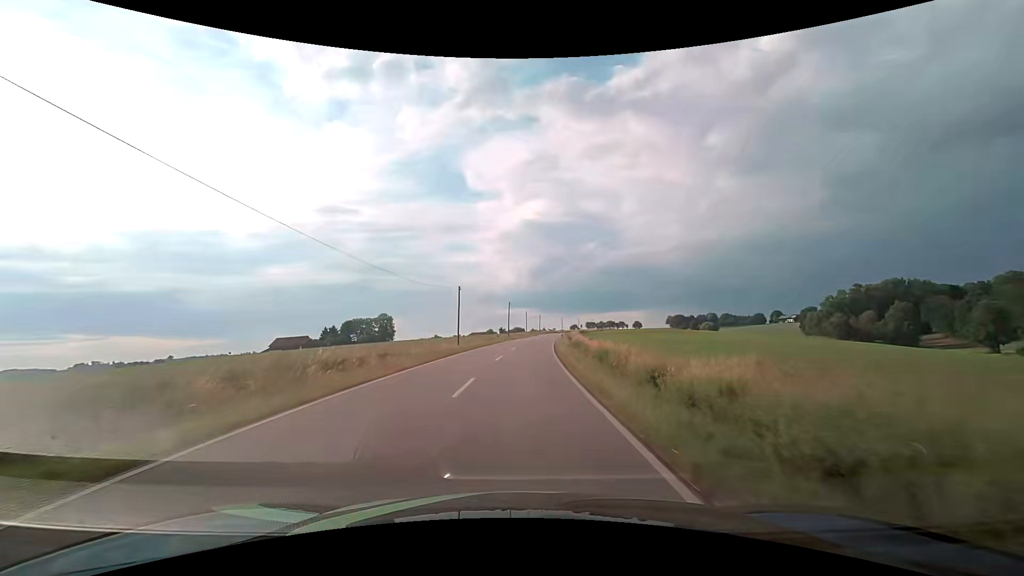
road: tertiary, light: Day
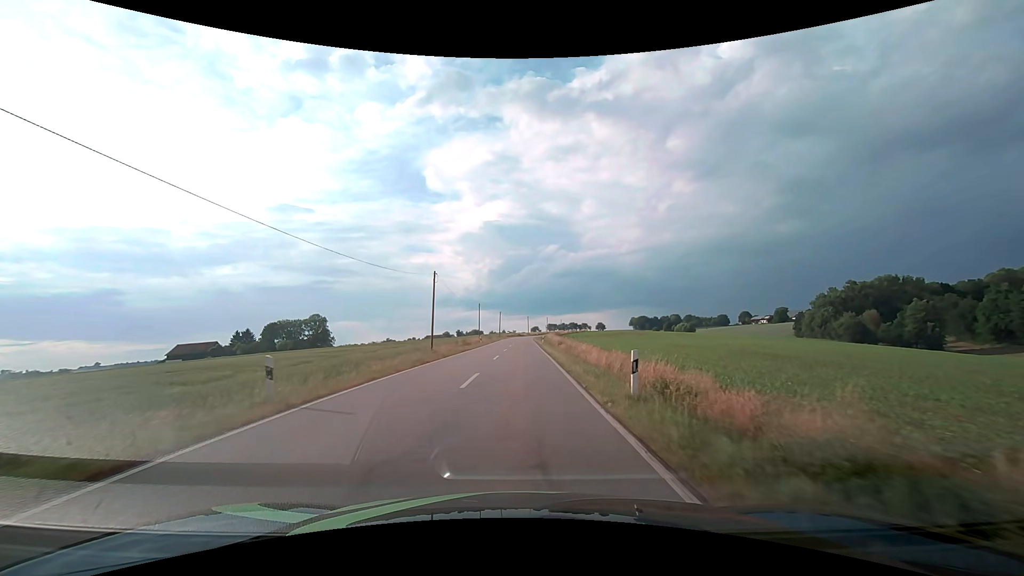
(+1.5, +46.3) m; +5°
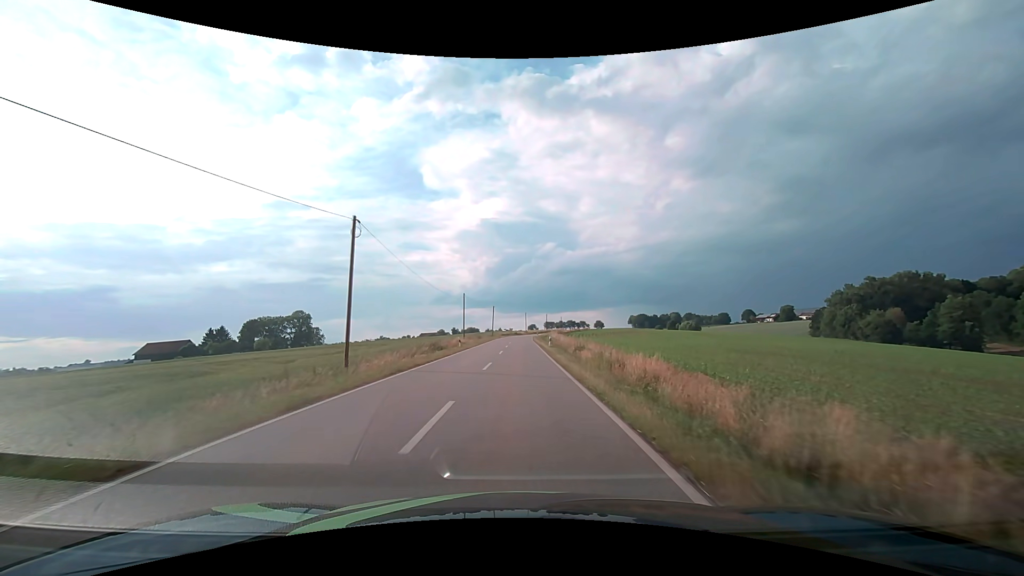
(0.0, +18.3) m; 0°
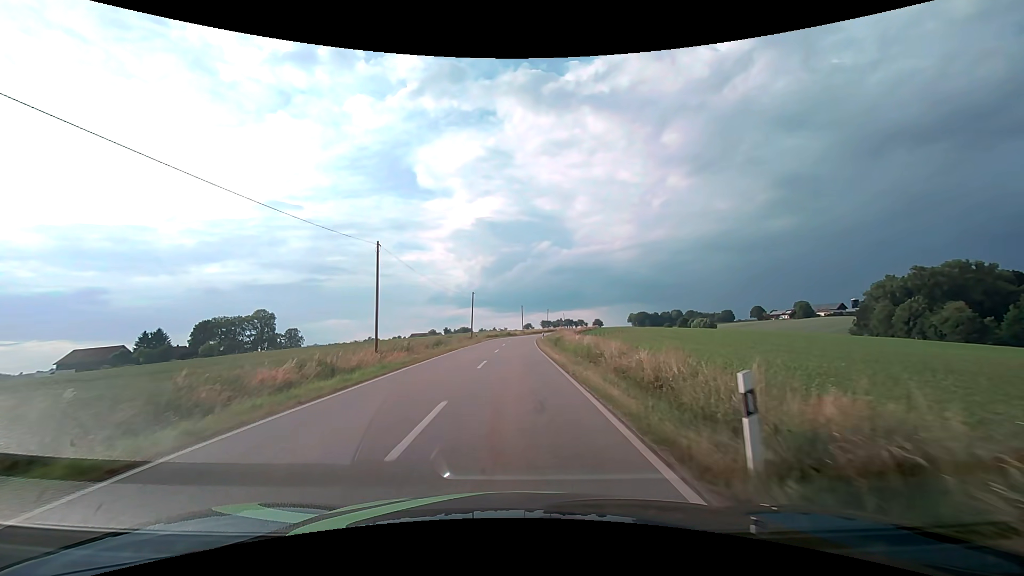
(+0.3, +36.3) m; +1°
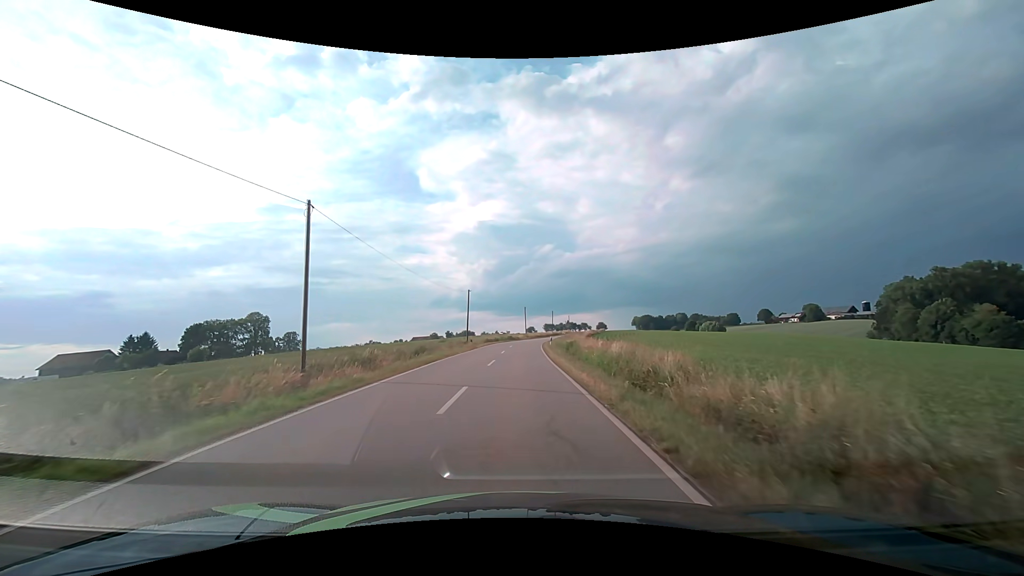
(0.0, +9.0) m; -1°
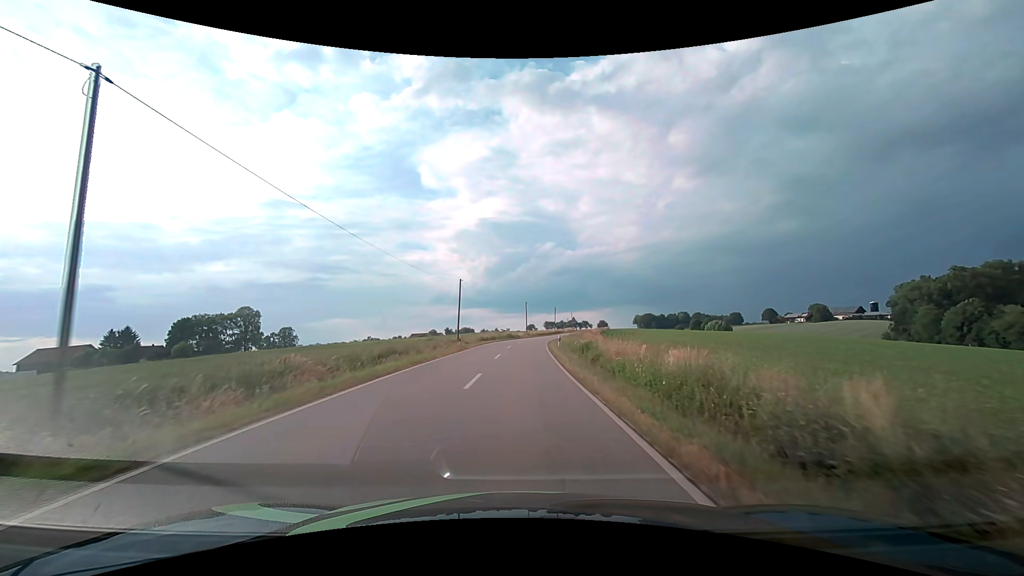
(0.0, +8.9) m; 0°
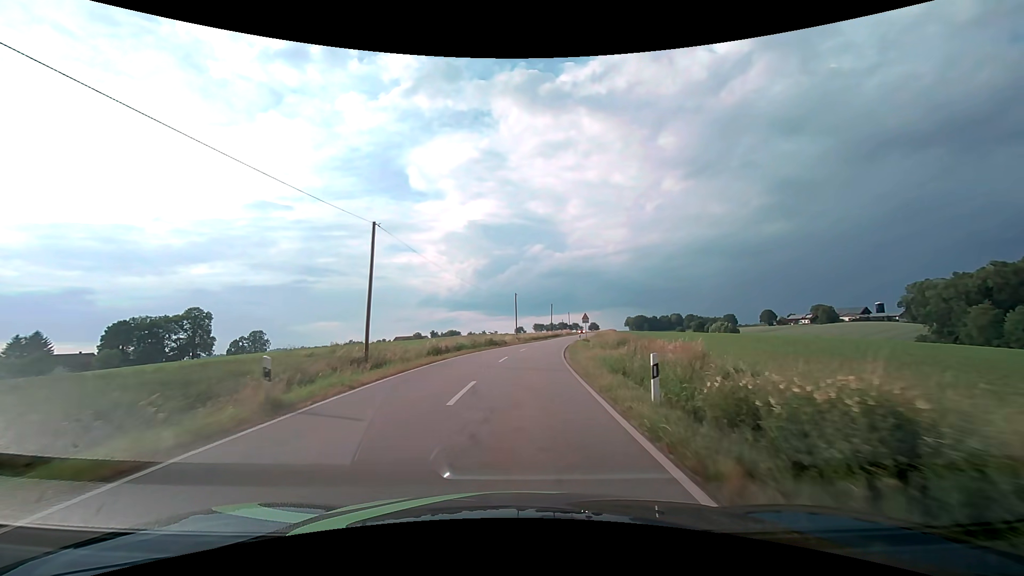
(+0.2, +26.5) m; +1°
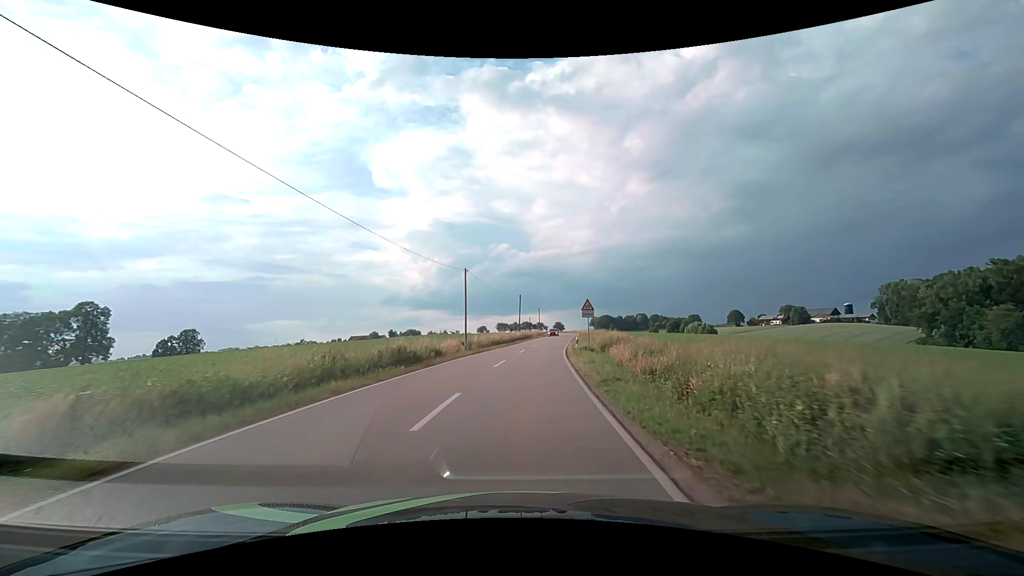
(+0.9, +25.9) m; +4°
